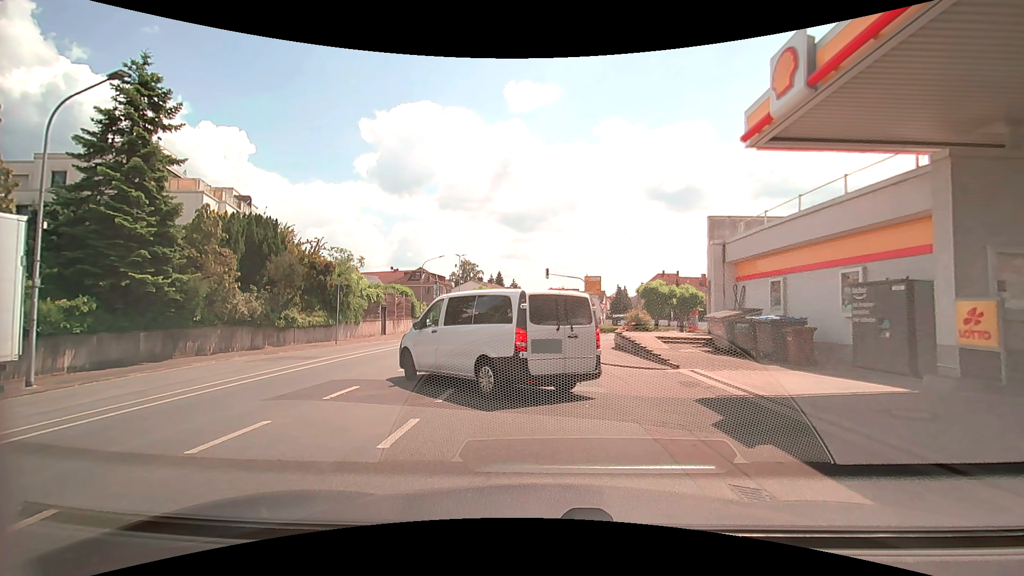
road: tertiary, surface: asphalt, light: Day
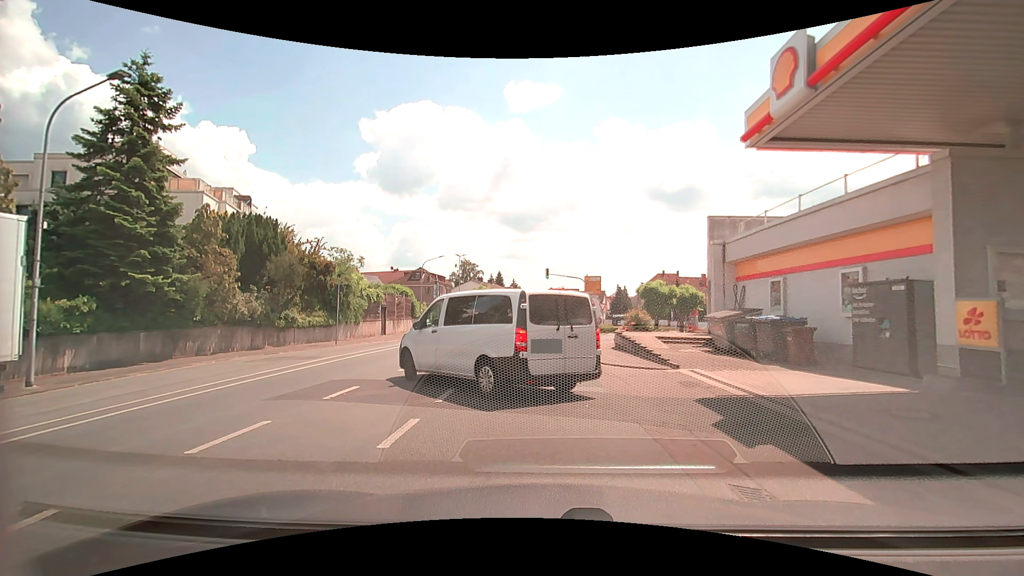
(0.0, 0.0) m; 0°
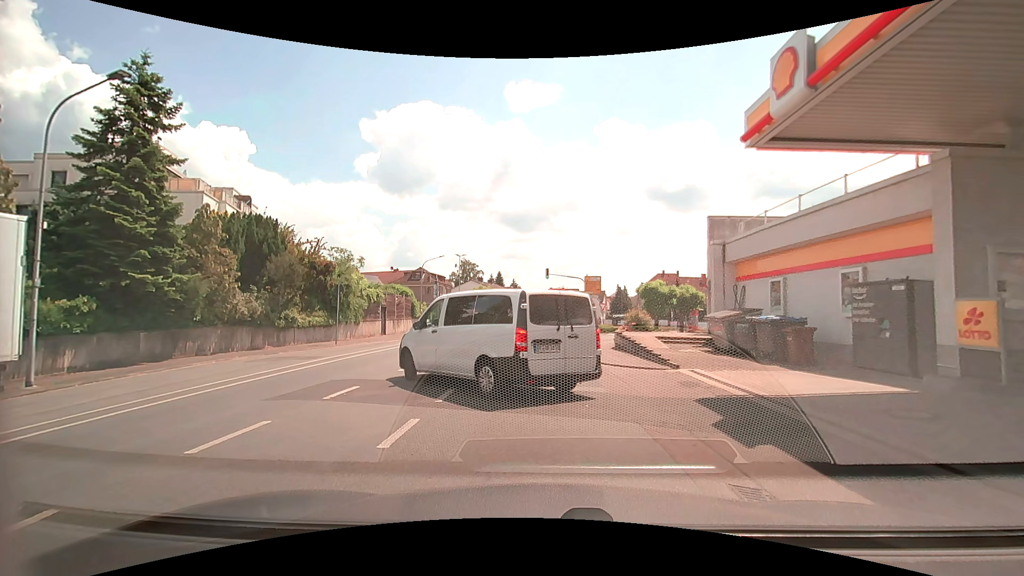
(0.0, 0.0) m; 0°
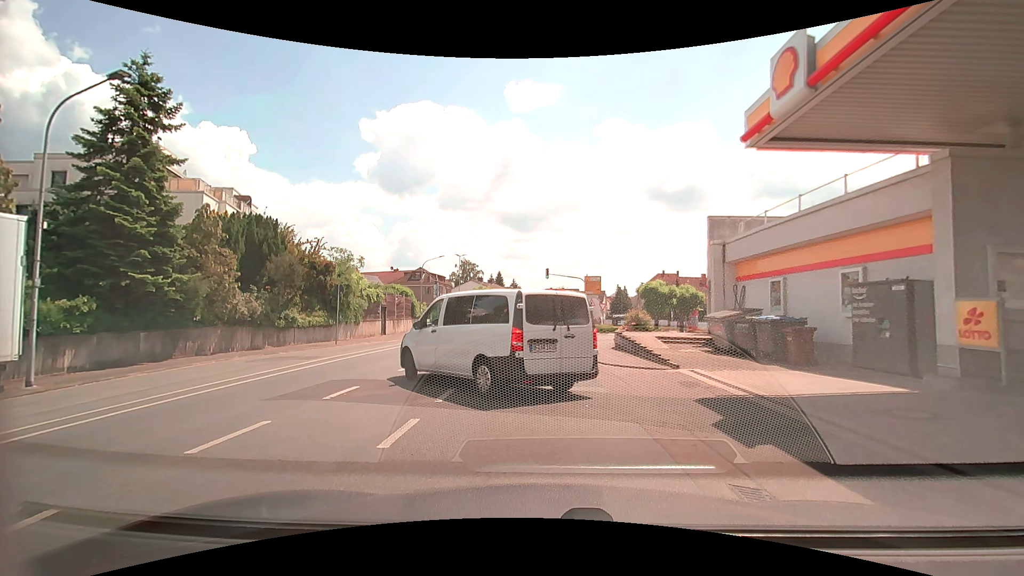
(0.0, 0.0) m; 0°
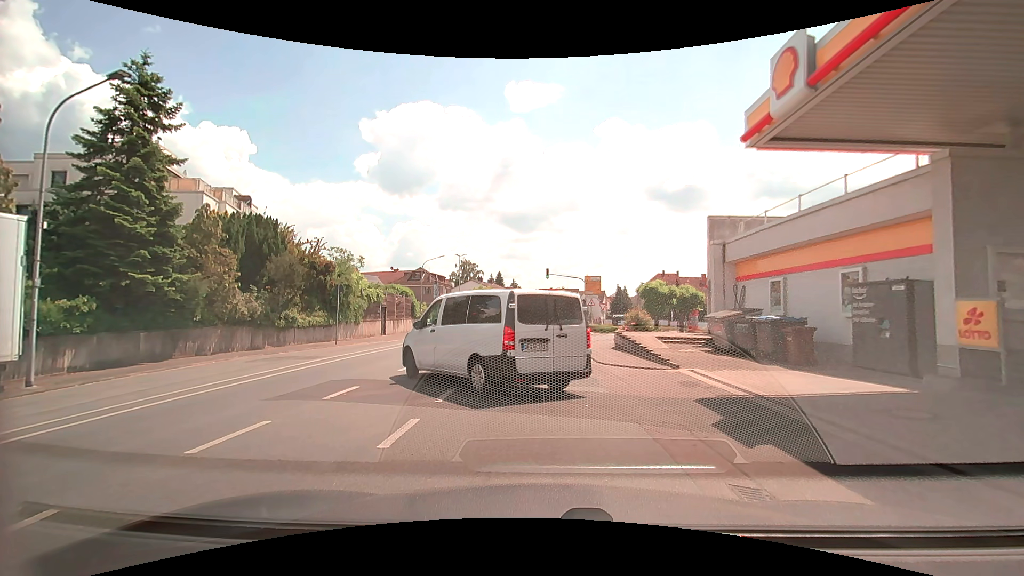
(0.0, 0.0) m; 0°
(+1, +10) (+1, +20) (+3, +30) (+4, +40) (+5, +50) (+6, +60) (+7, +70) (+9, +79) (+12, +89) (+15, +99) m
